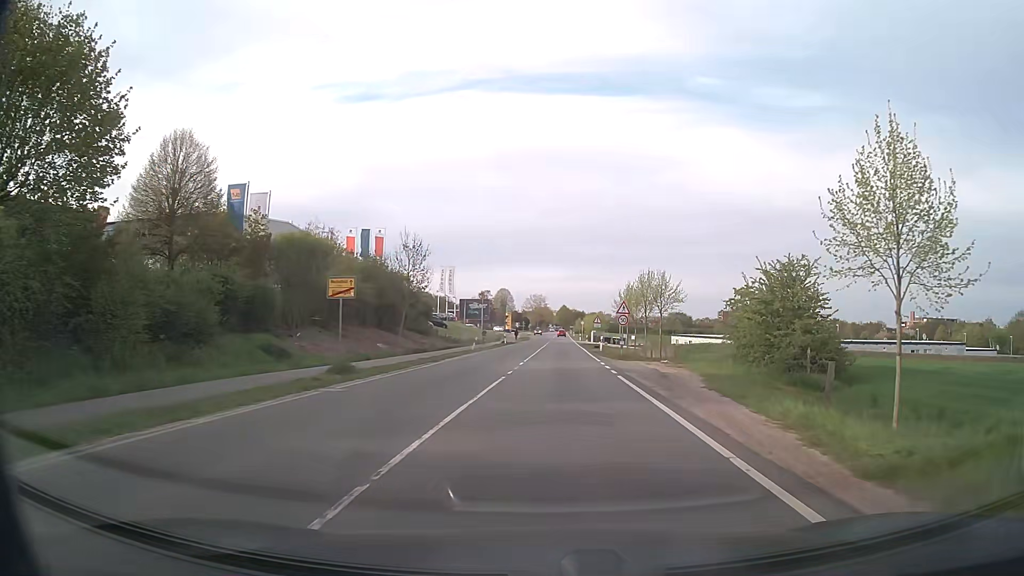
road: secondary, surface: asphalt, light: Day
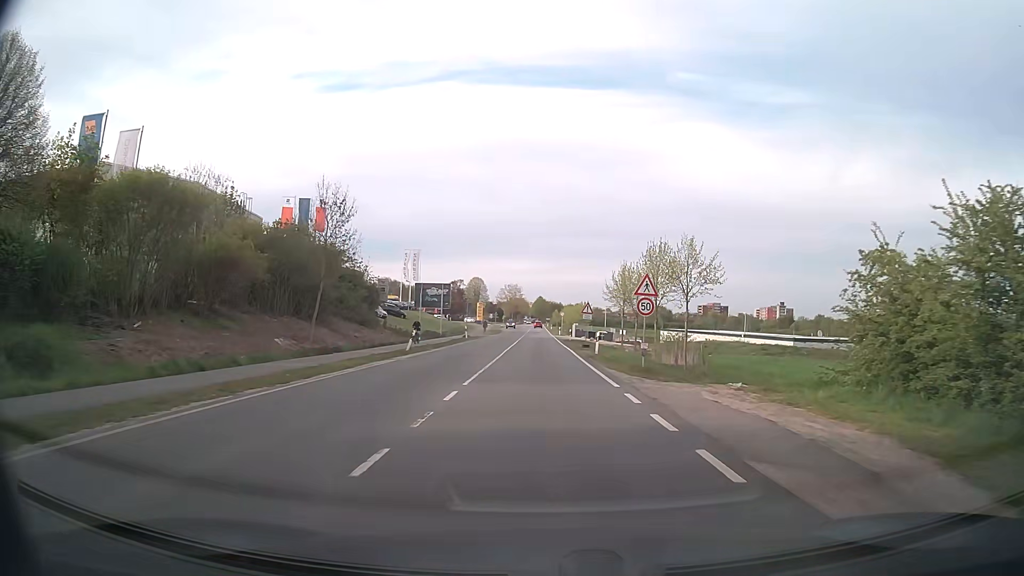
(+0.3, +15.7) m; +2°
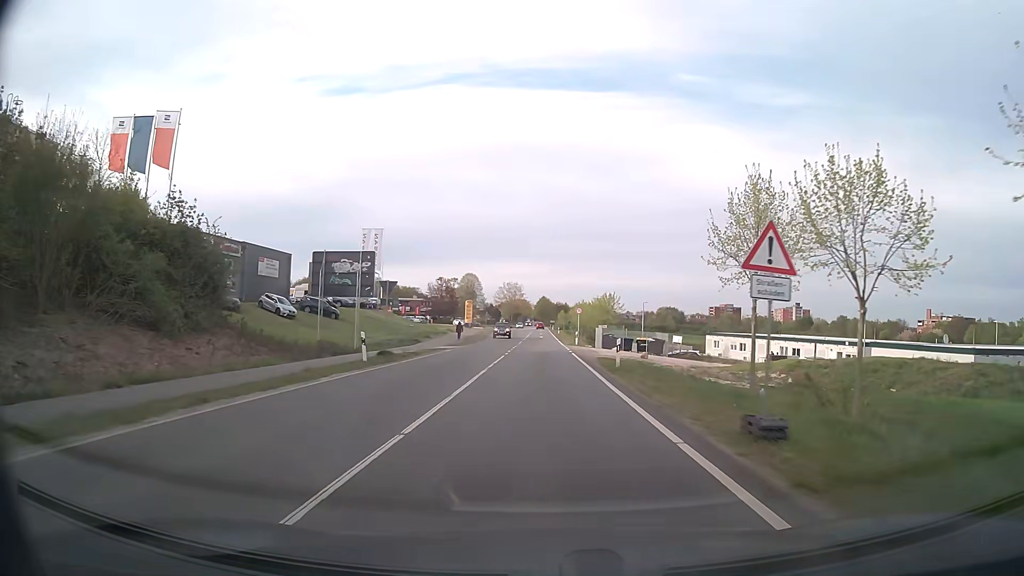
(-0.1, +34.4) m; -1°
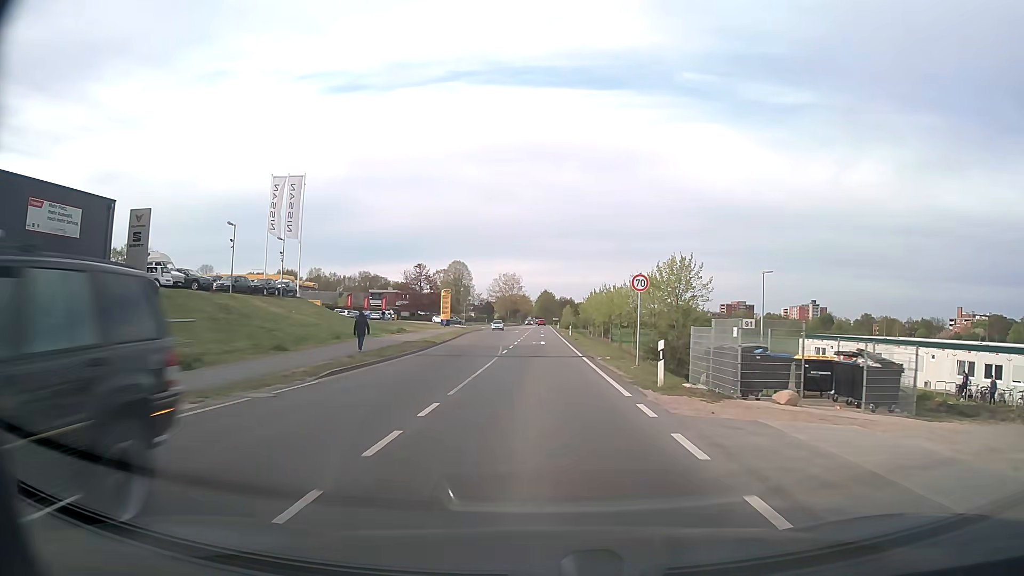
(+0.2, +35.9) m; 0°
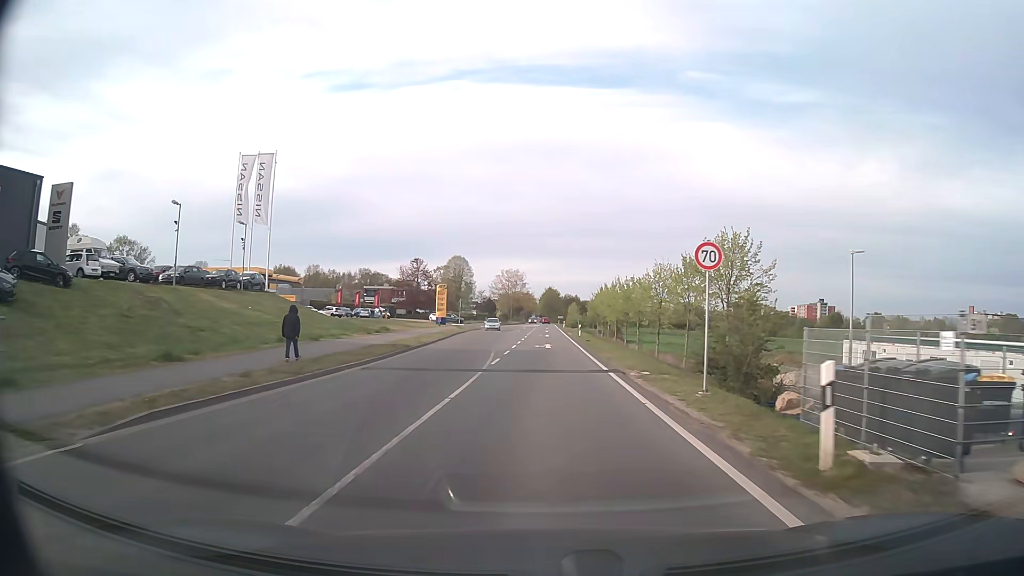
(0.0, +8.9) m; 0°
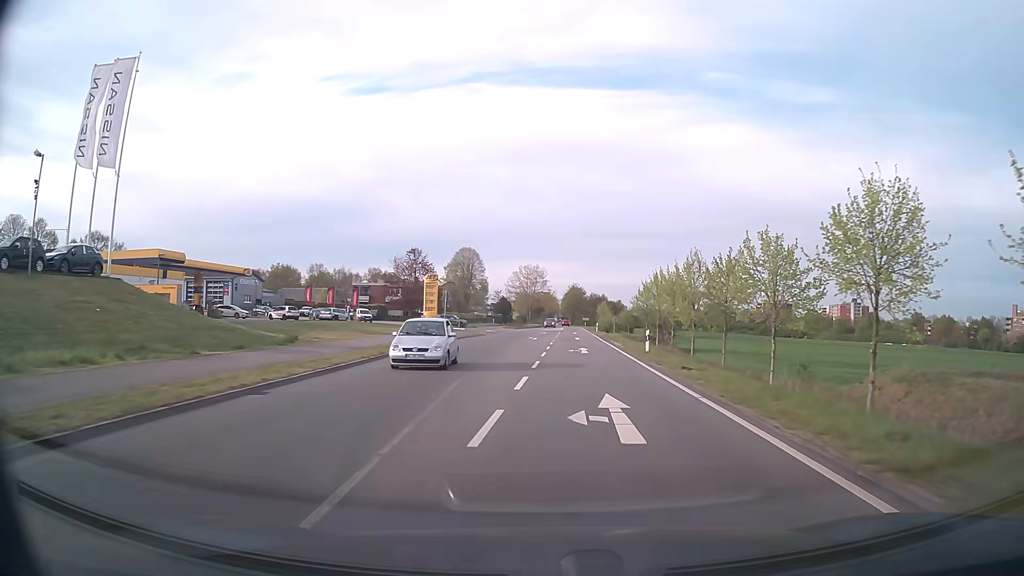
(-0.3, +25.7) m; -2°
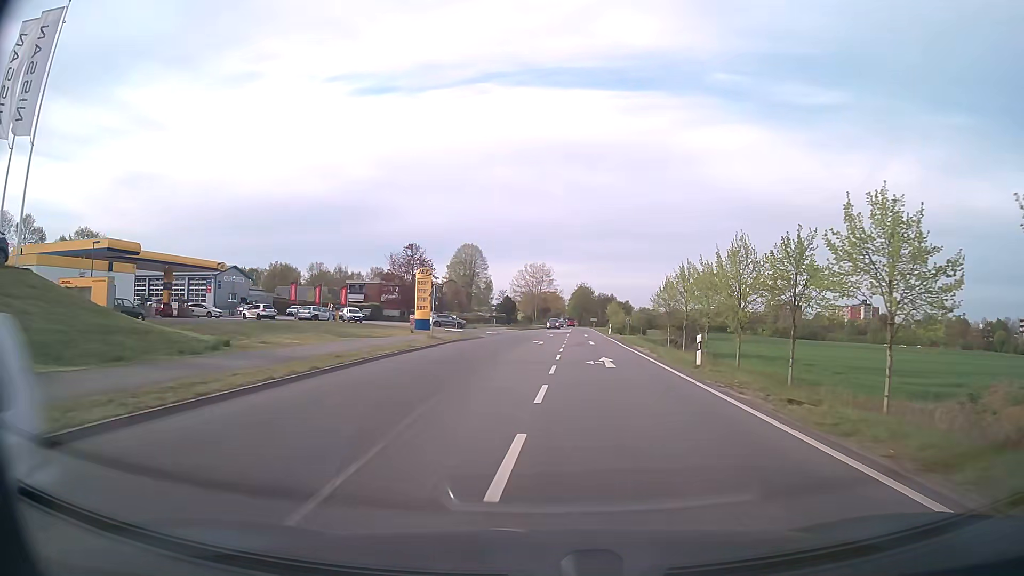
(0.0, +8.1) m; -1°
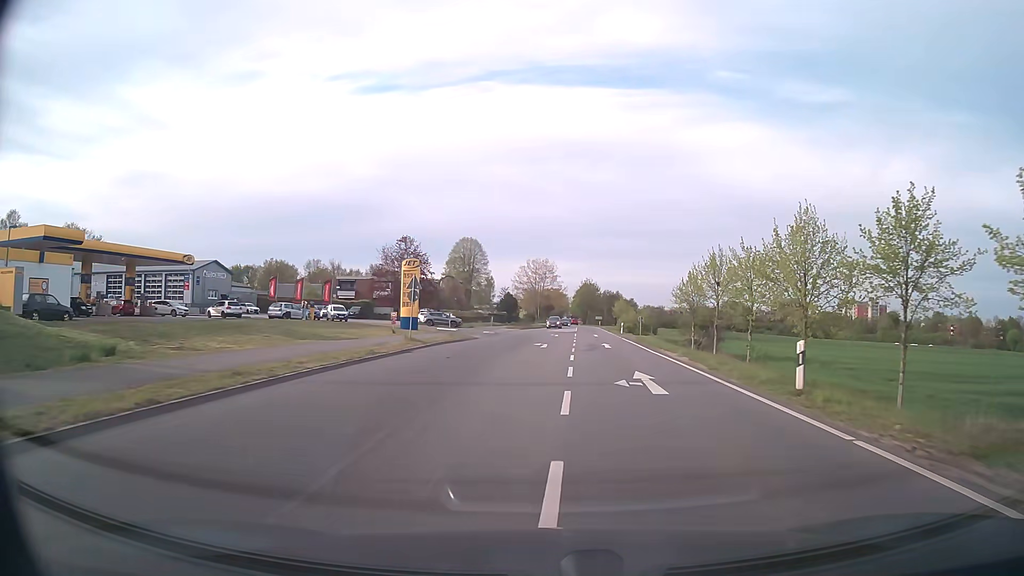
(0.0, +7.6) m; 0°
